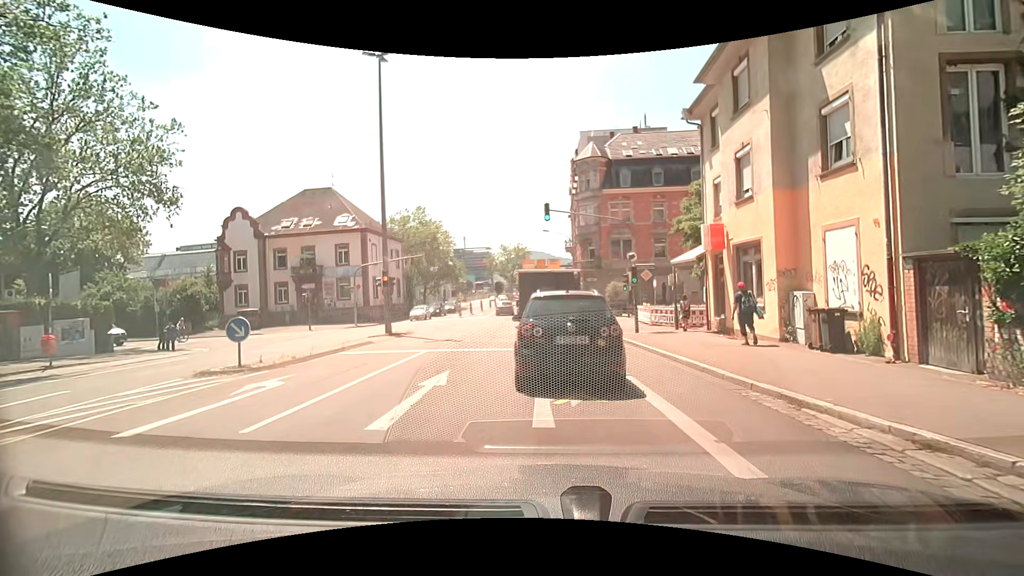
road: secondary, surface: asphalt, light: Day
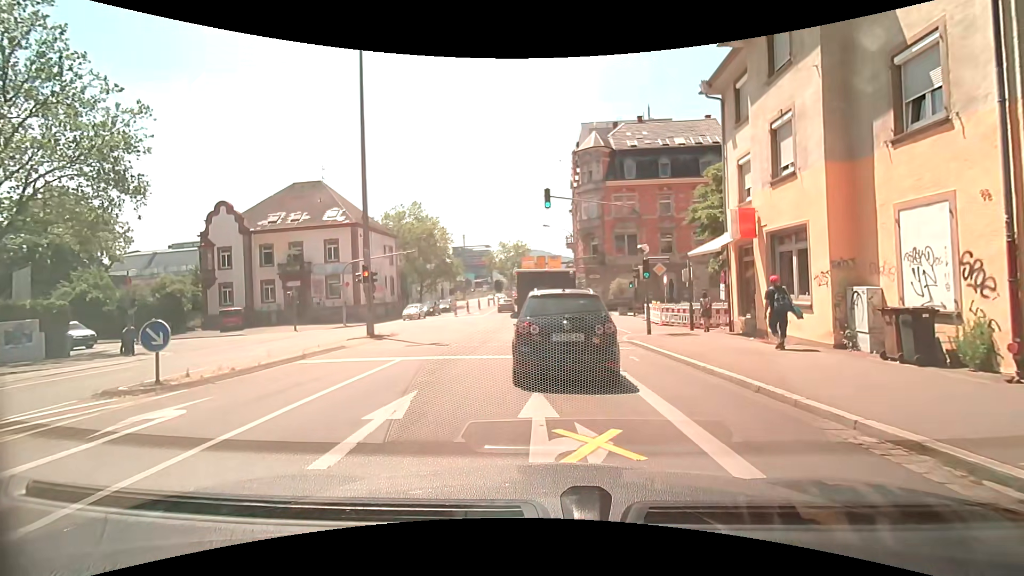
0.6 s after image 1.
(0.0, +2.7) m; -1°
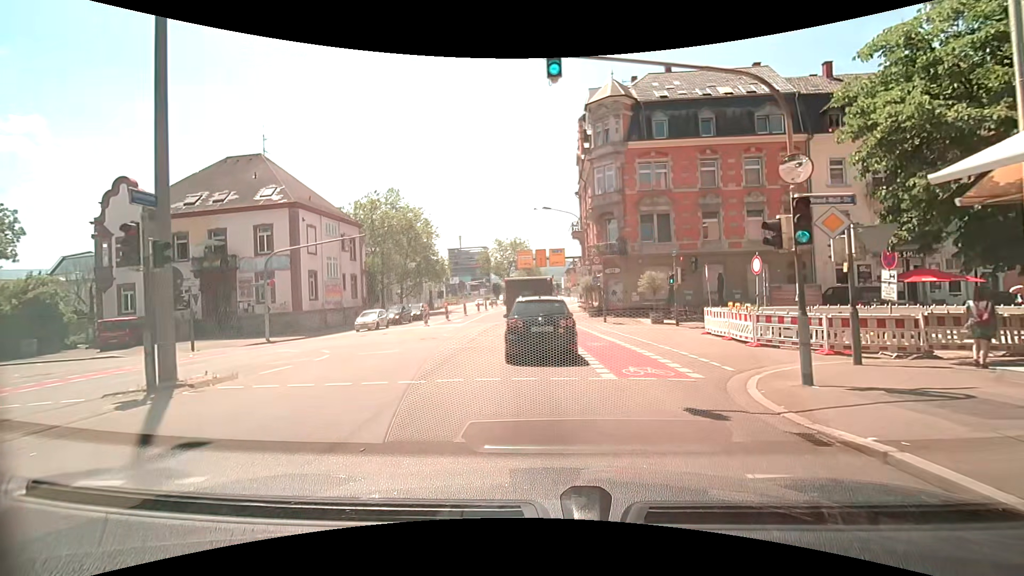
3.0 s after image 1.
(+0.1, +12.5) m; 0°
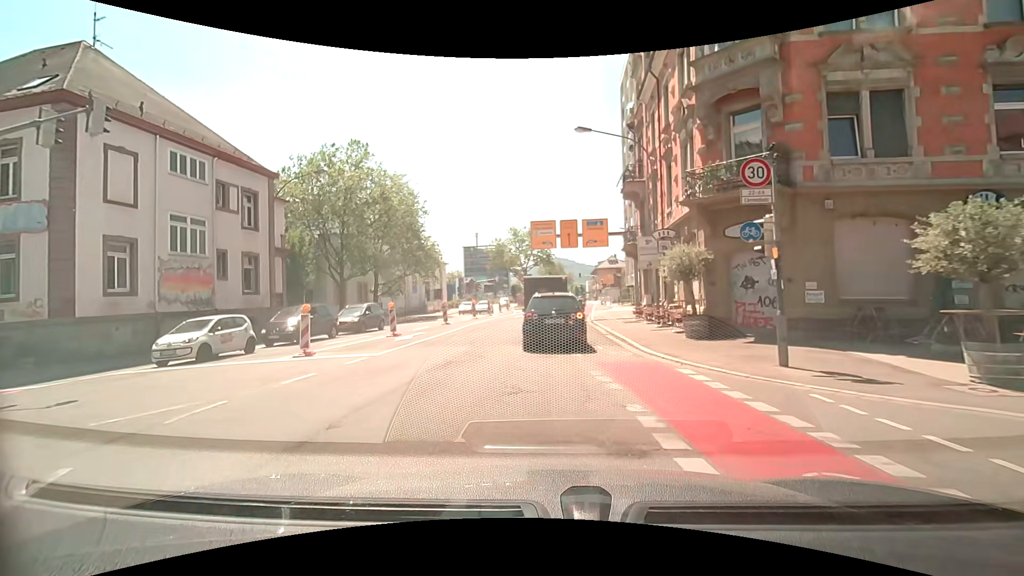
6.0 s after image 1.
(-0.3, +20.7) m; -2°
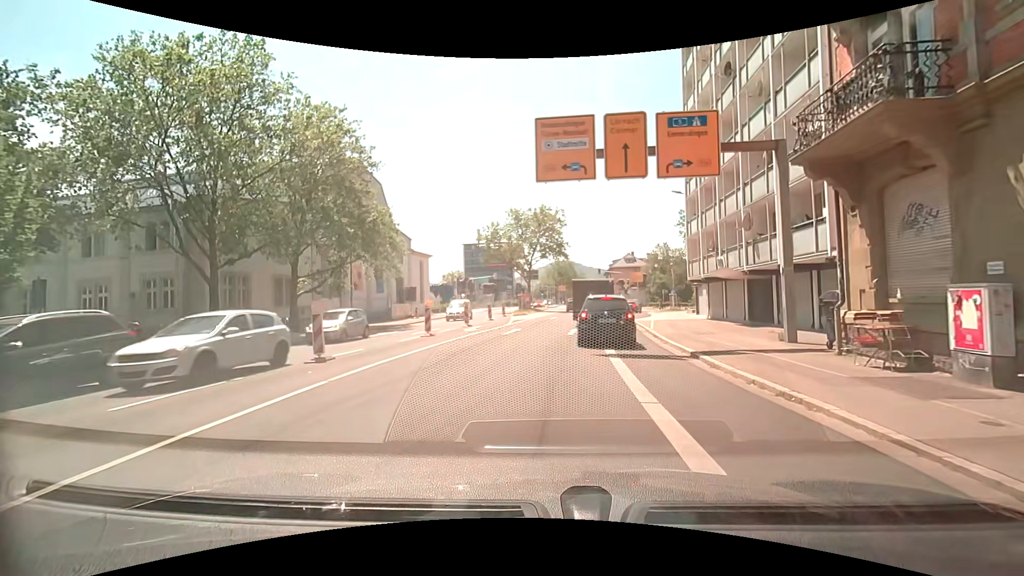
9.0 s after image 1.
(-0.5, +19.8) m; -1°
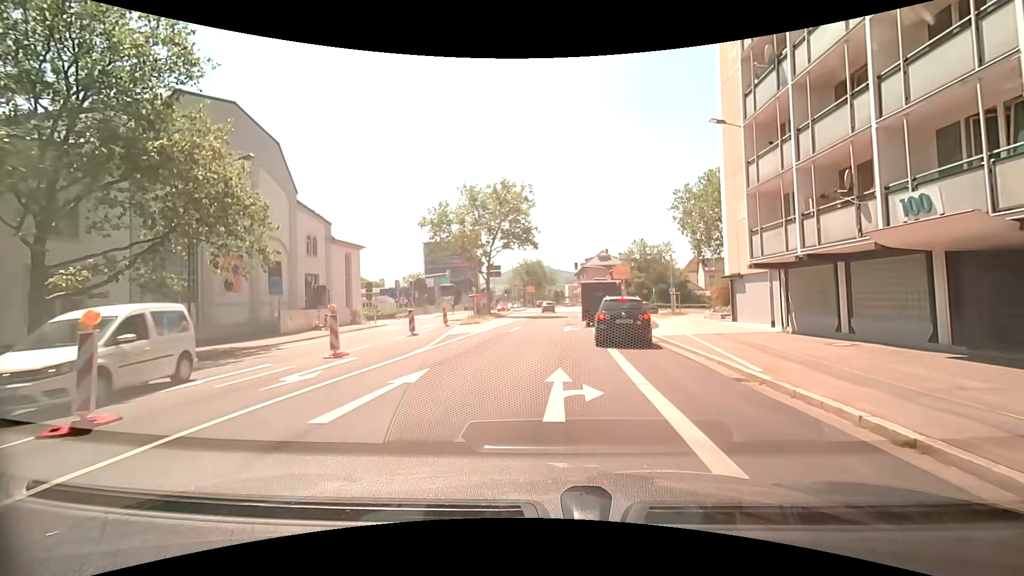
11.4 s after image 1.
(+0.6, +15.3) m; +4°
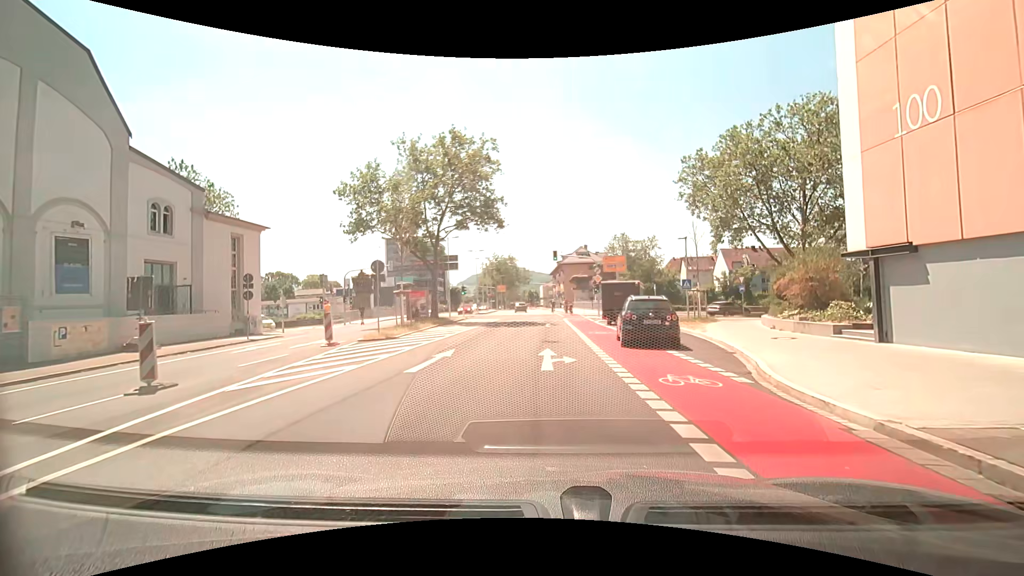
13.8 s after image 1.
(+0.3, +14.6) m; +1°
